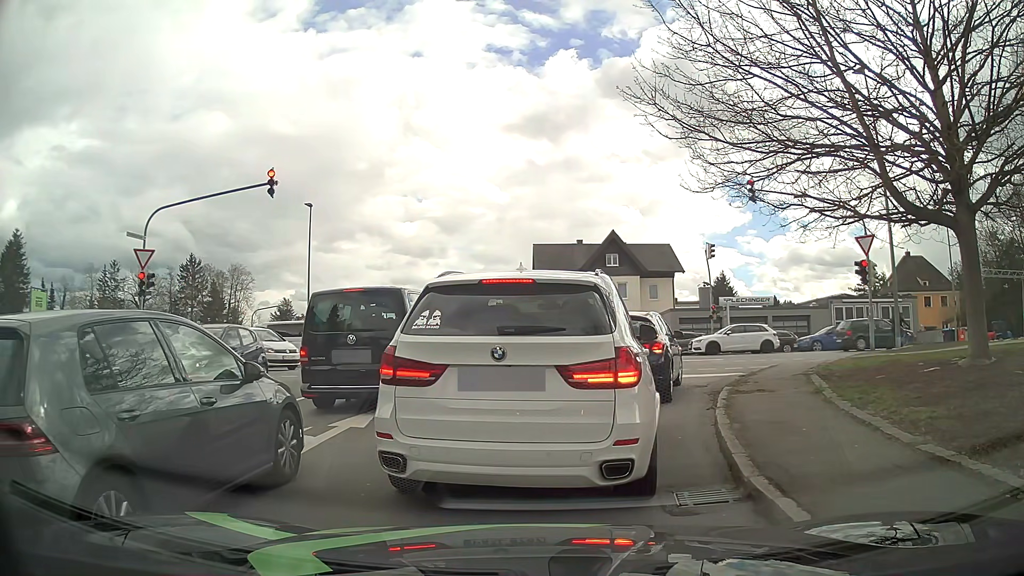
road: residential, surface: asphalt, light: Day
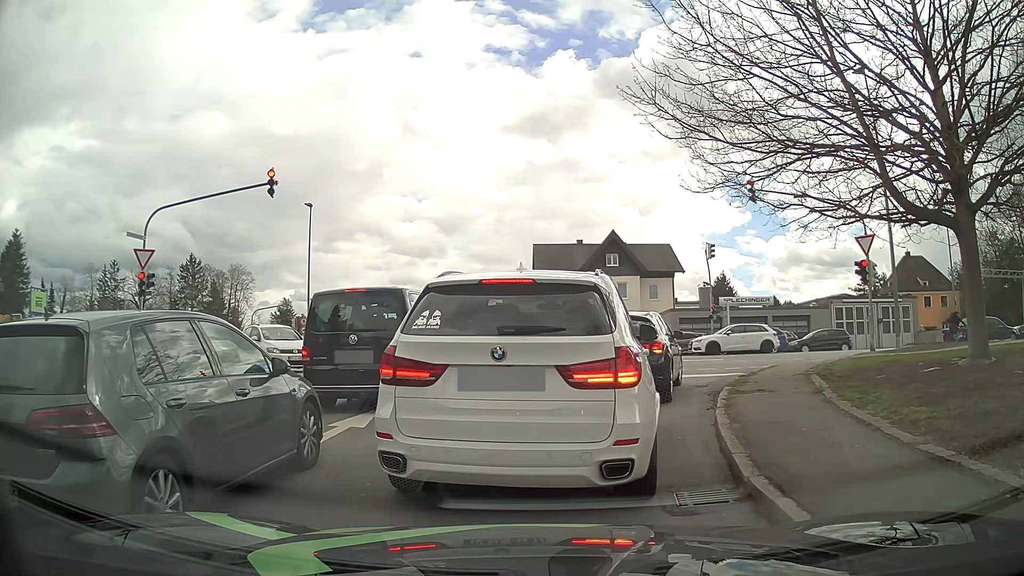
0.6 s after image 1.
(0.0, 0.0) m; 0°
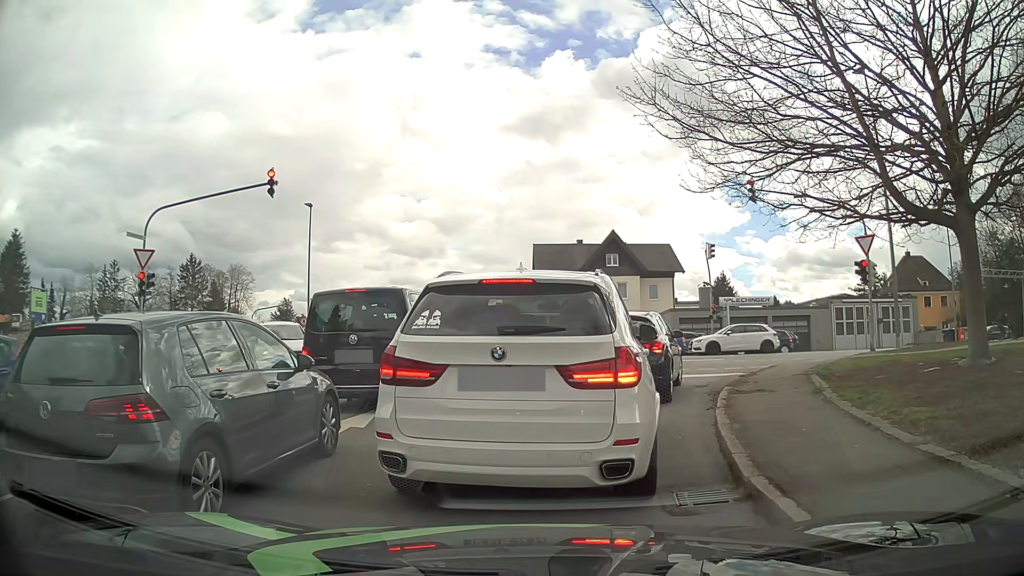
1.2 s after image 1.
(0.0, 0.0) m; 0°
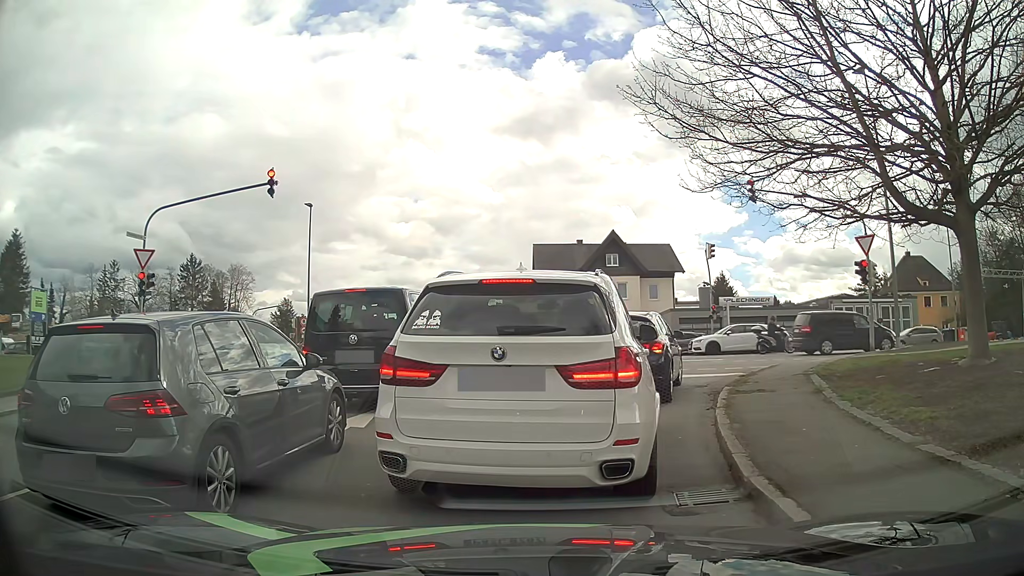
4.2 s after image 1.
(0.0, 0.0) m; 0°
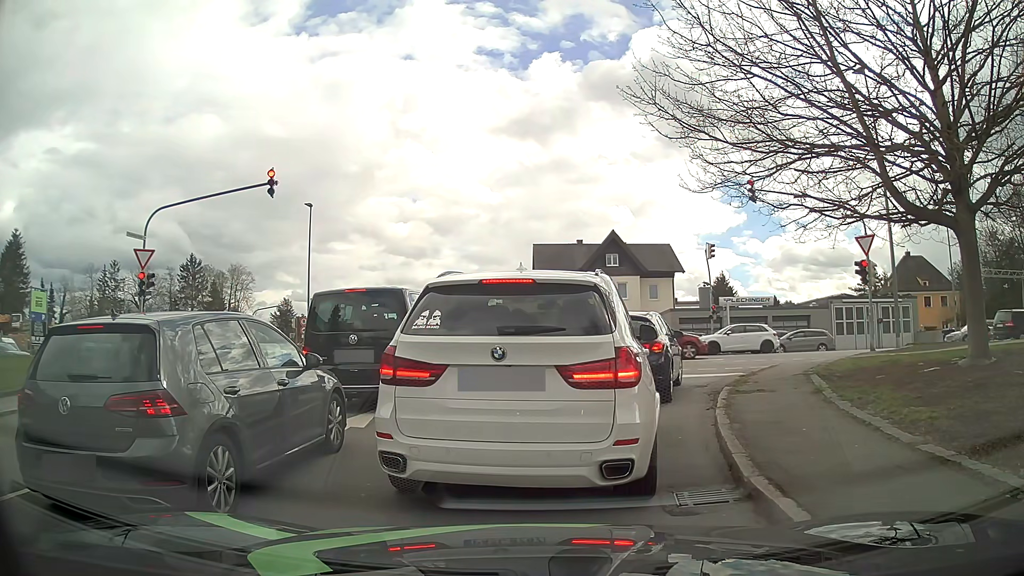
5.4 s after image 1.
(0.0, 0.0) m; 0°
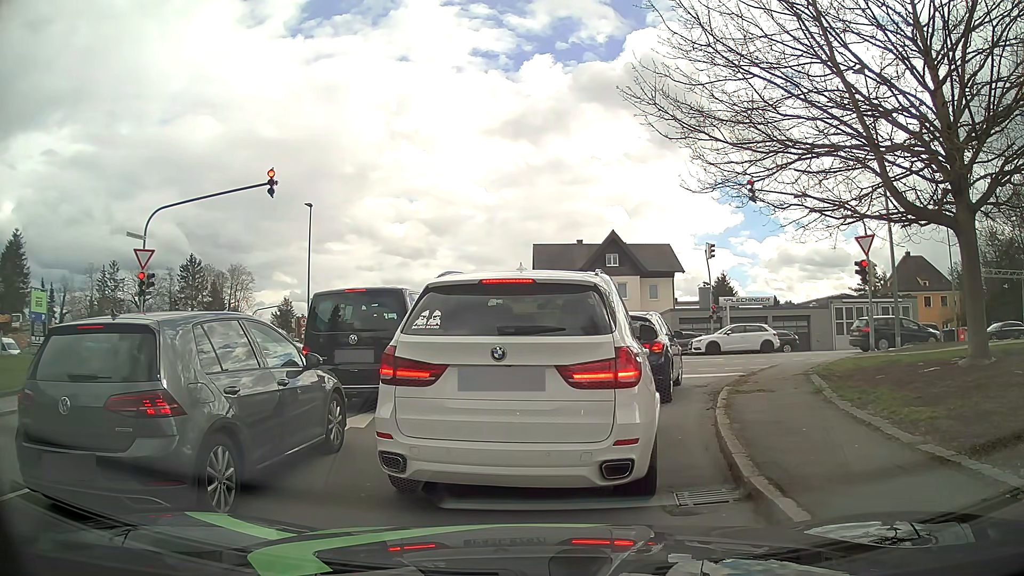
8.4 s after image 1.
(0.0, 0.0) m; 0°
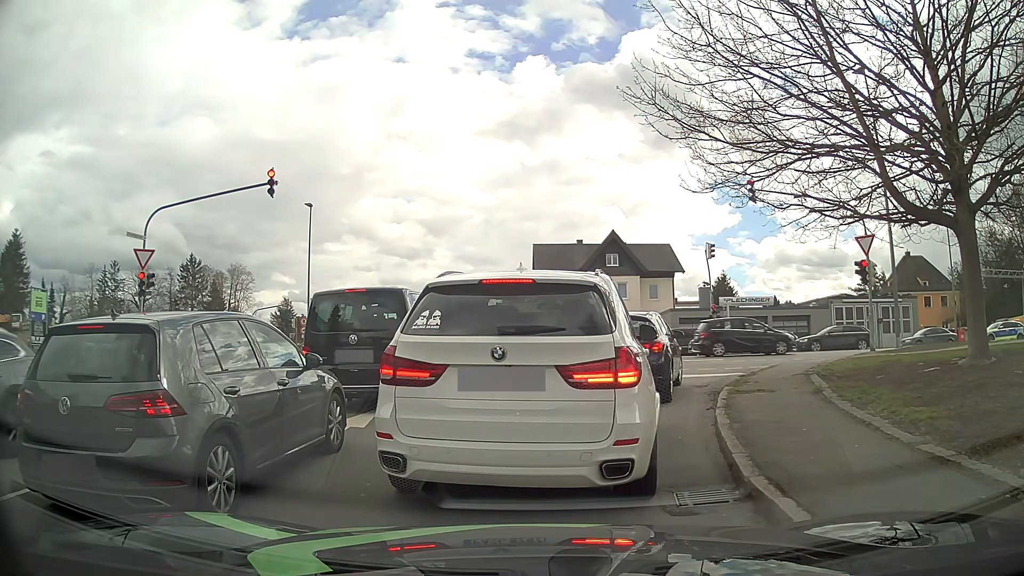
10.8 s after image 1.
(0.0, 0.0) m; 0°
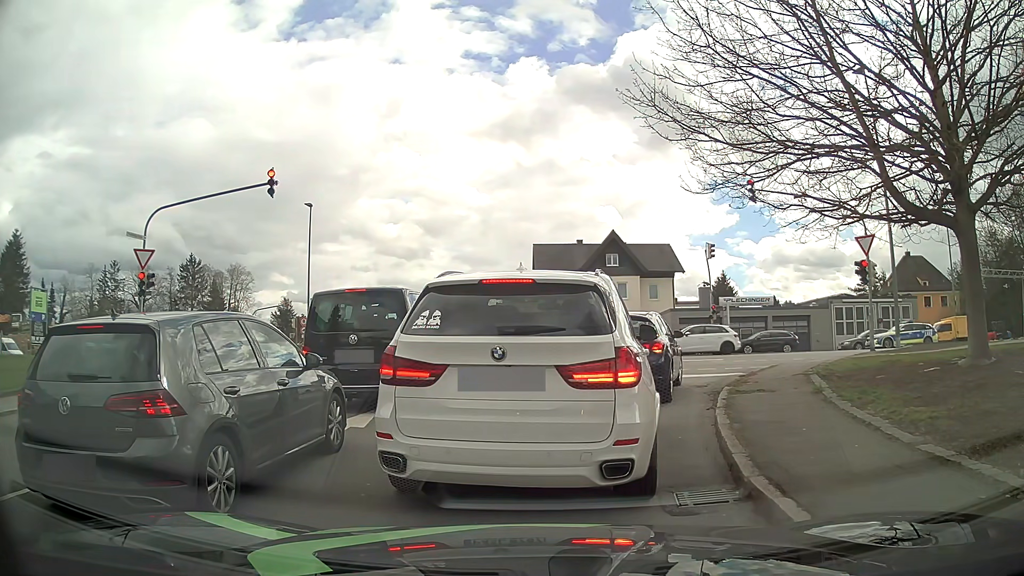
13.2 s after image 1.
(0.0, 0.0) m; 0°
